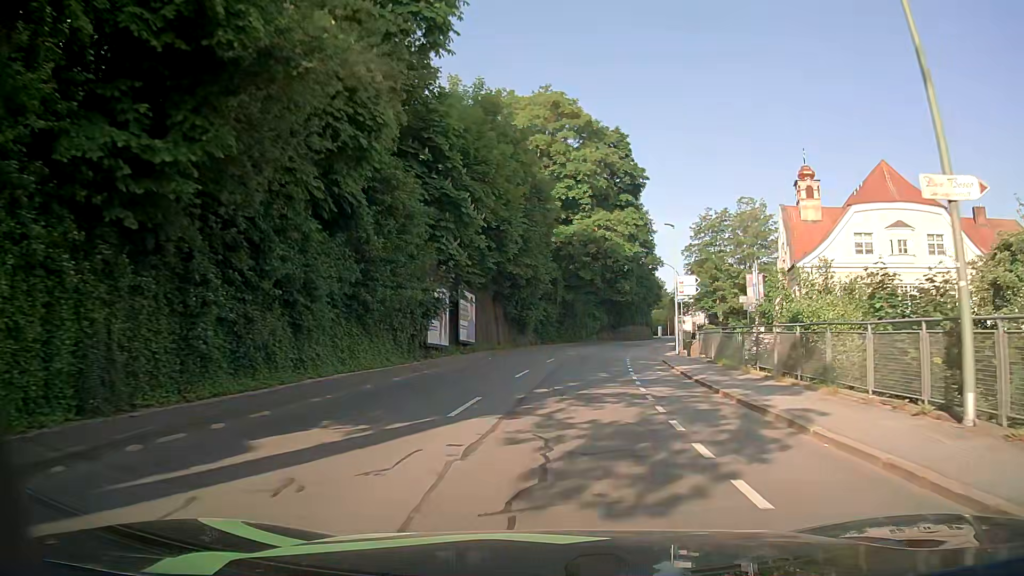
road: tertiary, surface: asphalt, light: Day
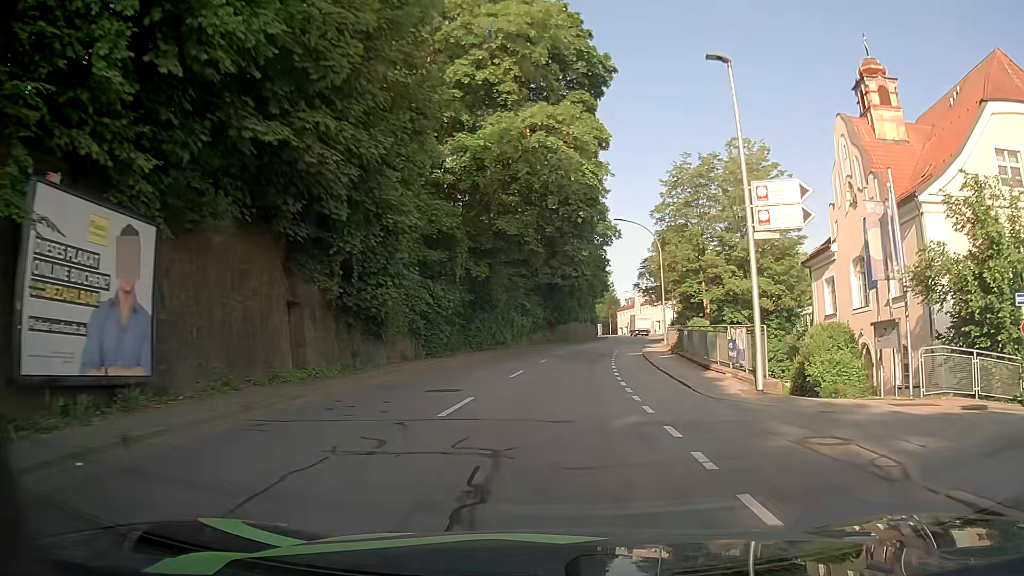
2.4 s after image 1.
(+1.6, +26.7) m; +7°
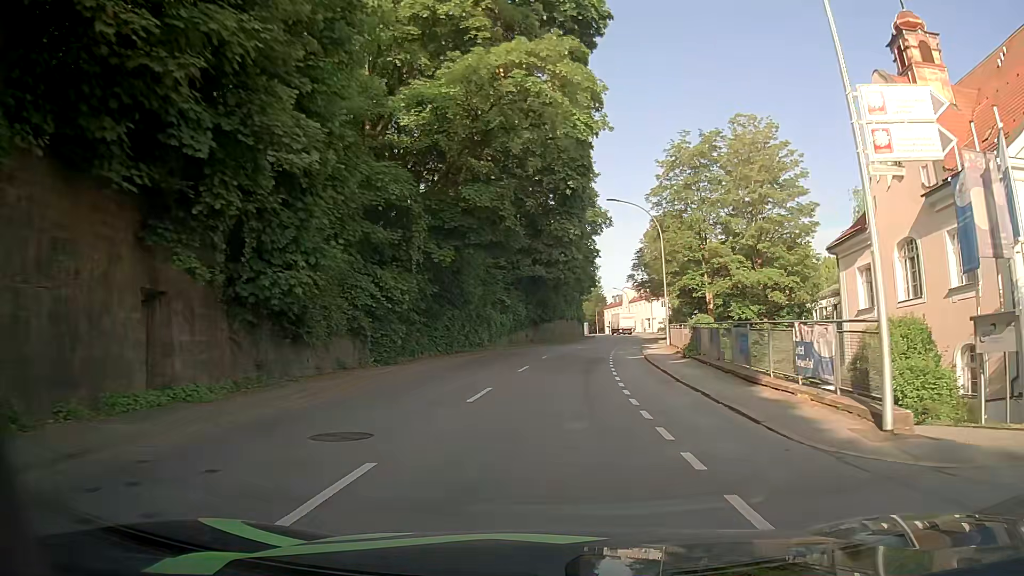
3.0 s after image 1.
(0.0, +6.7) m; +1°
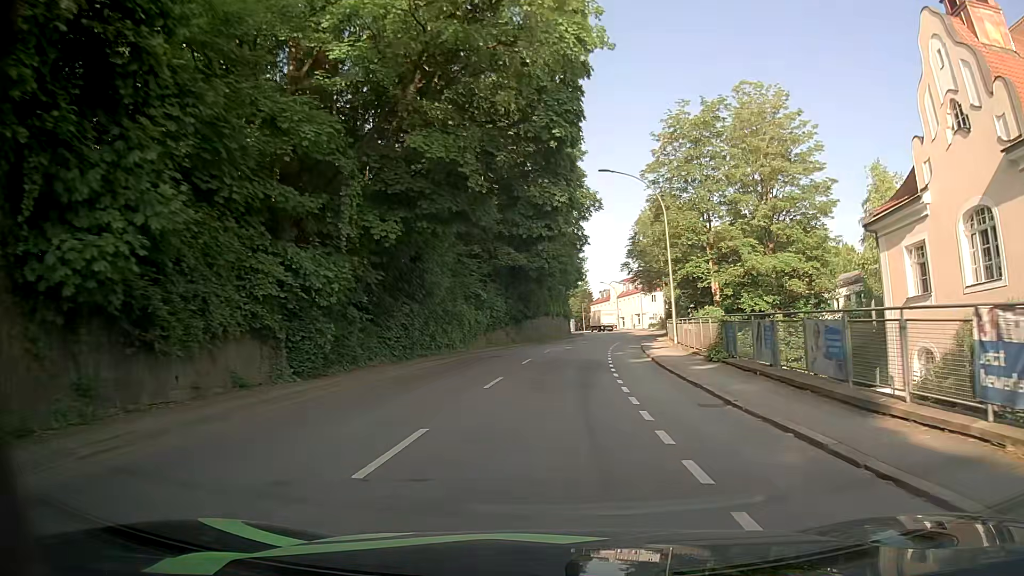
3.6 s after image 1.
(+0.1, +6.7) m; 0°
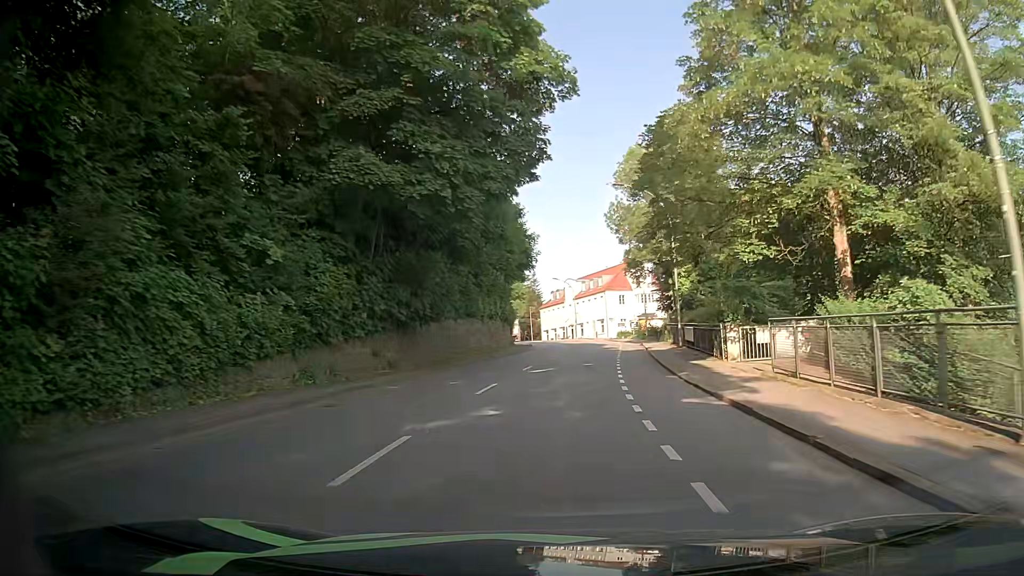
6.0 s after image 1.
(+1.1, +27.2) m; +5°
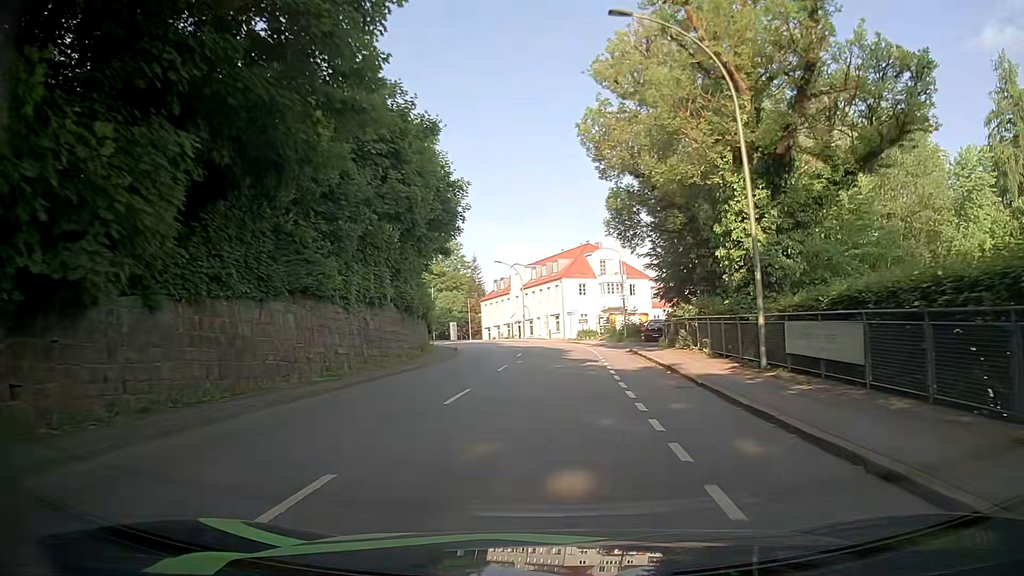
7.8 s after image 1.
(+0.5, +20.5) m; +4°
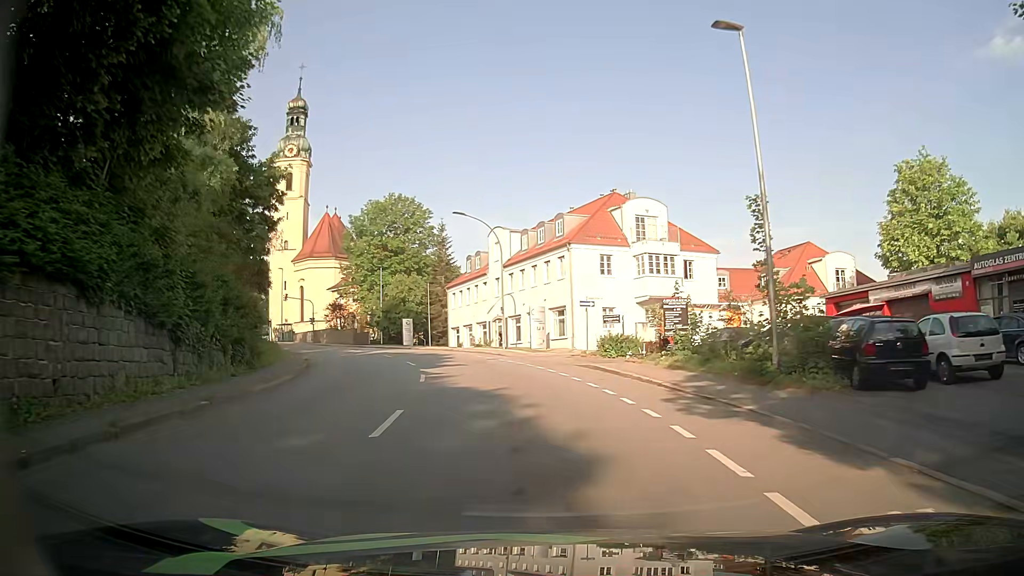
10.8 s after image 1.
(+0.4, +32.2) m; 0°
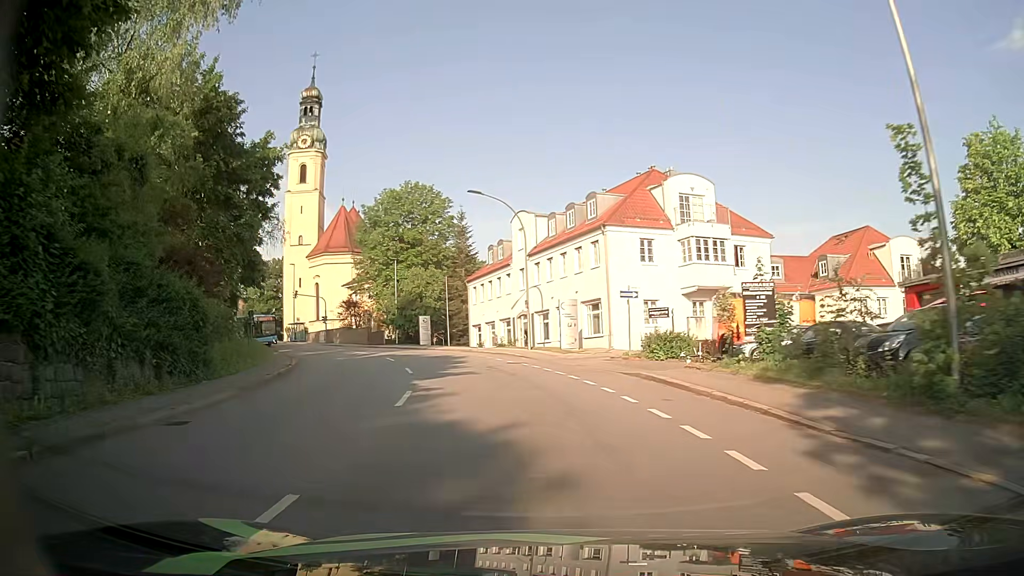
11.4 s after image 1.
(-0.1, +6.1) m; -3°
(-1, +10) (-2, +20) (-4, +30) (-8, +39) (-12, +48) (-17, +56) (-23, +64) (-30, +72) (-37, +79) (-44, +86) m
